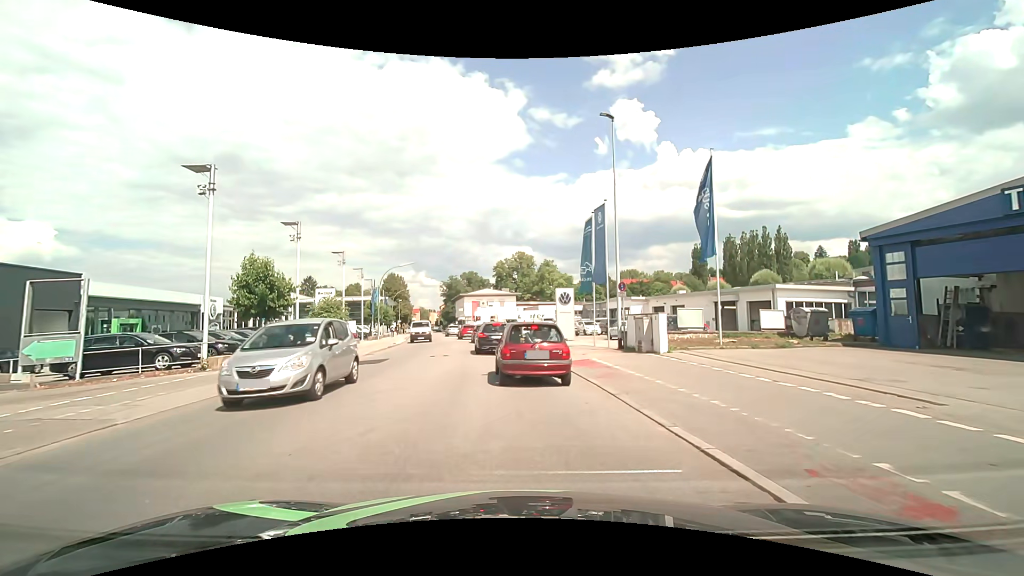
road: tertiary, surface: asphalt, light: Day
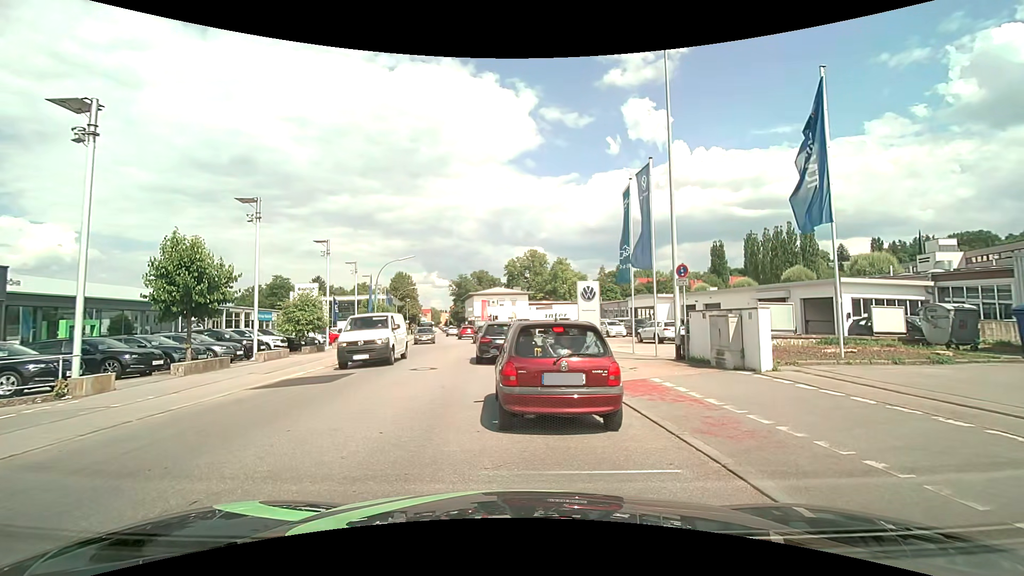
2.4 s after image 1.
(0.0, +5.8) m; -1°
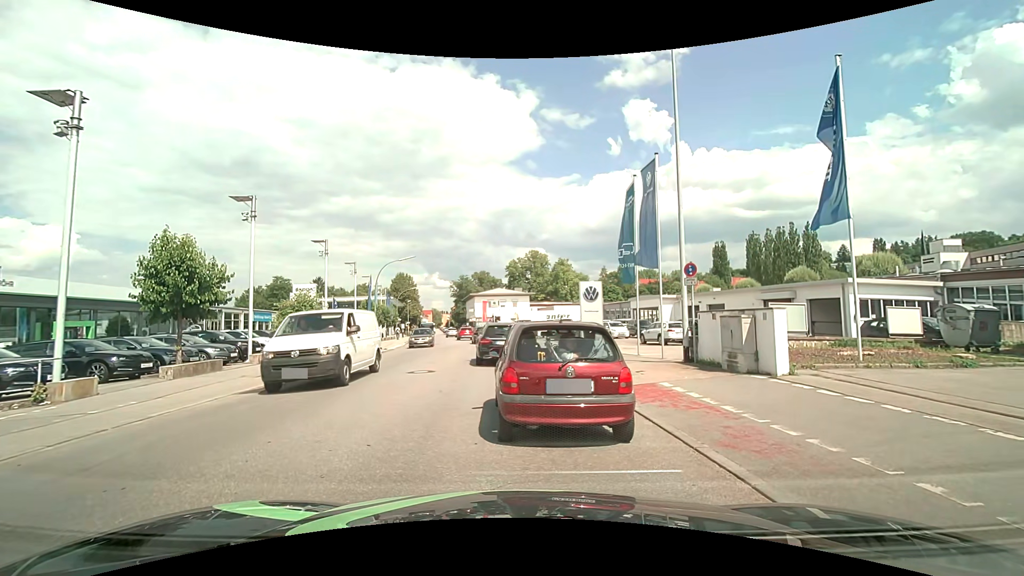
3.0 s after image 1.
(0.0, +0.5) m; 0°
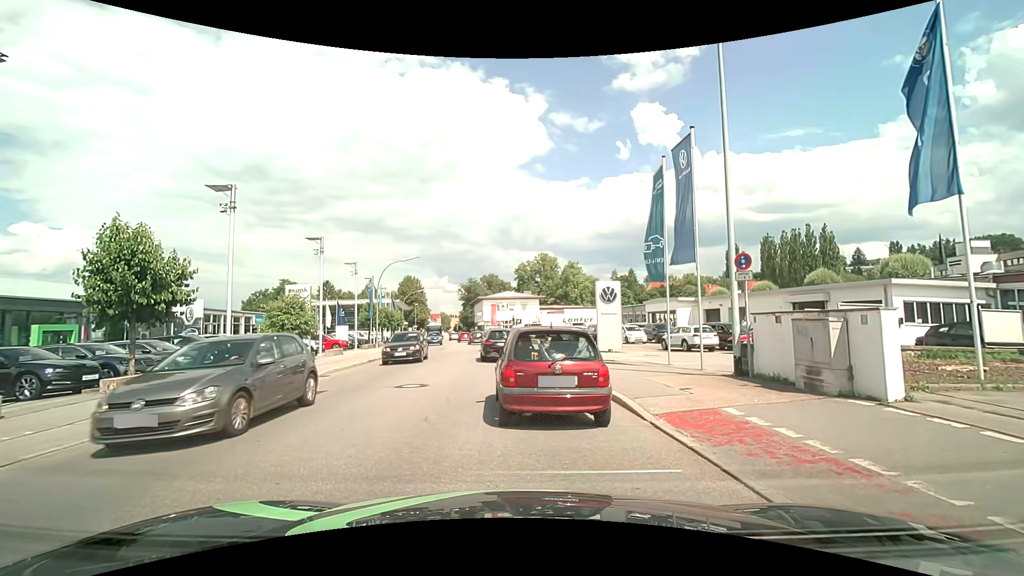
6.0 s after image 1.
(0.0, +2.8) m; -1°
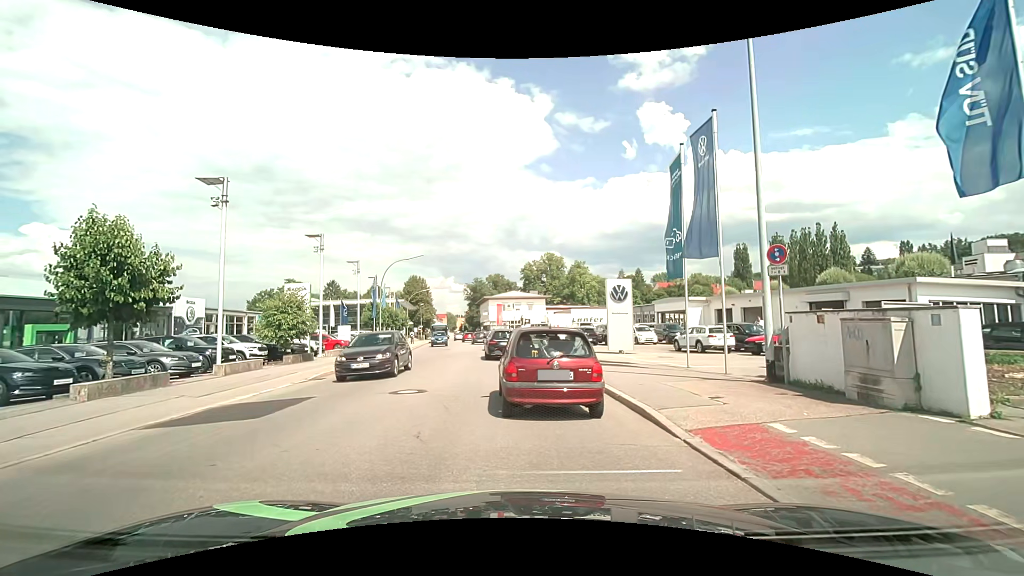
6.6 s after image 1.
(0.0, +1.2) m; -2°
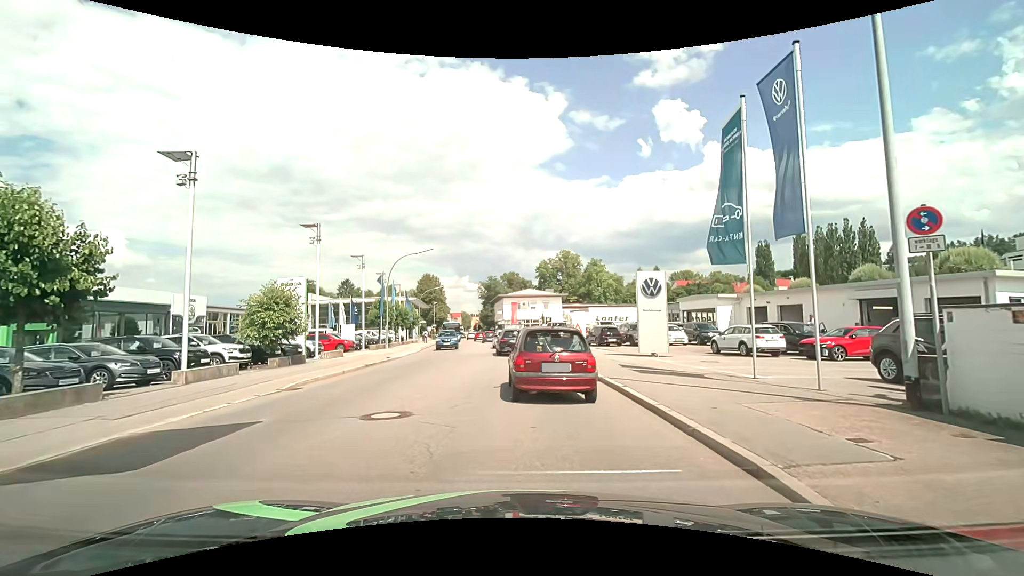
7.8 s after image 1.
(0.0, +3.3) m; -1°
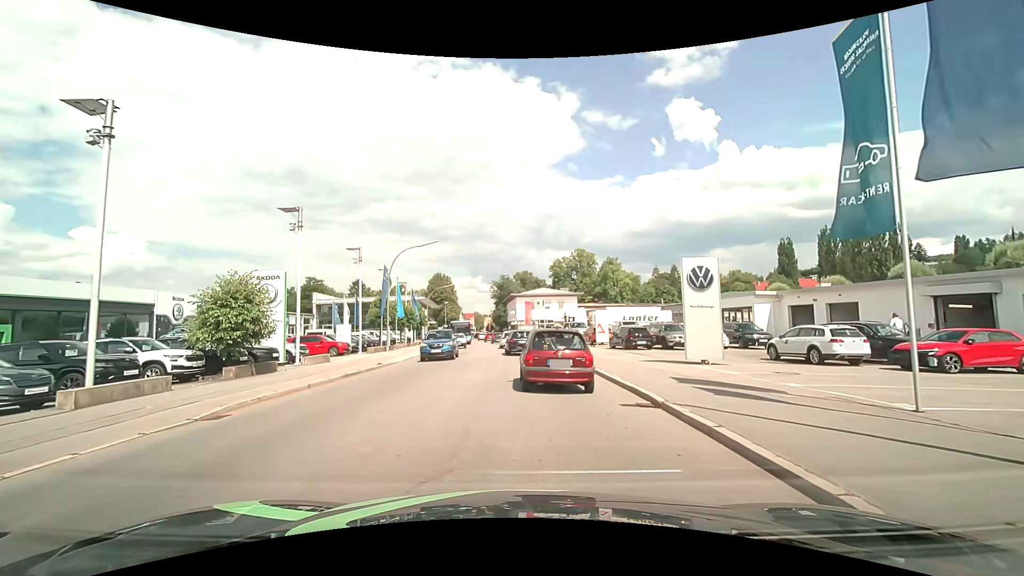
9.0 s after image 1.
(-0.1, +4.5) m; -2°
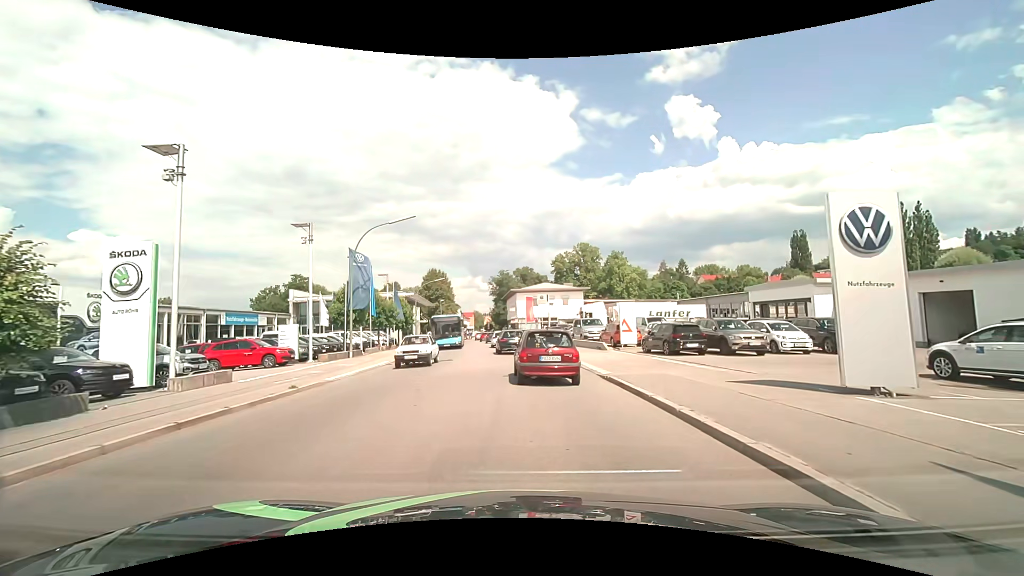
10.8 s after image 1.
(0.0, +8.9) m; 0°
